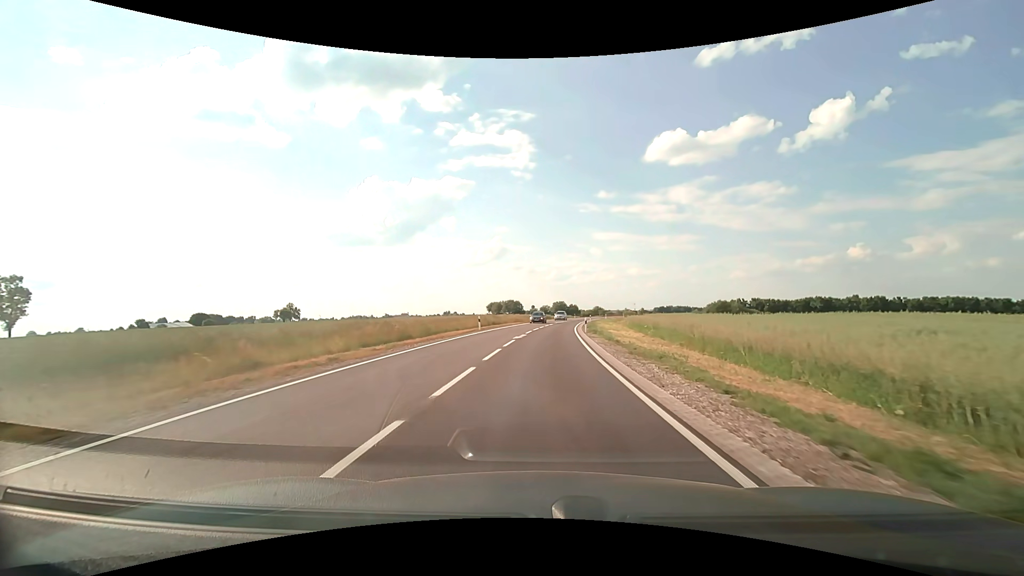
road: secondary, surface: asphalt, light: Day
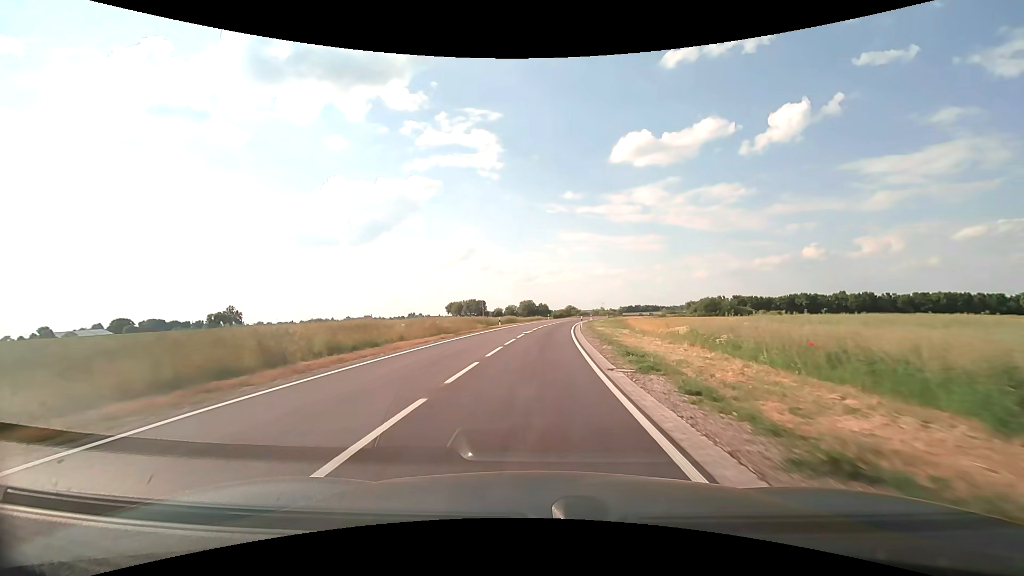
(+1.3, +34.9) m; +4°
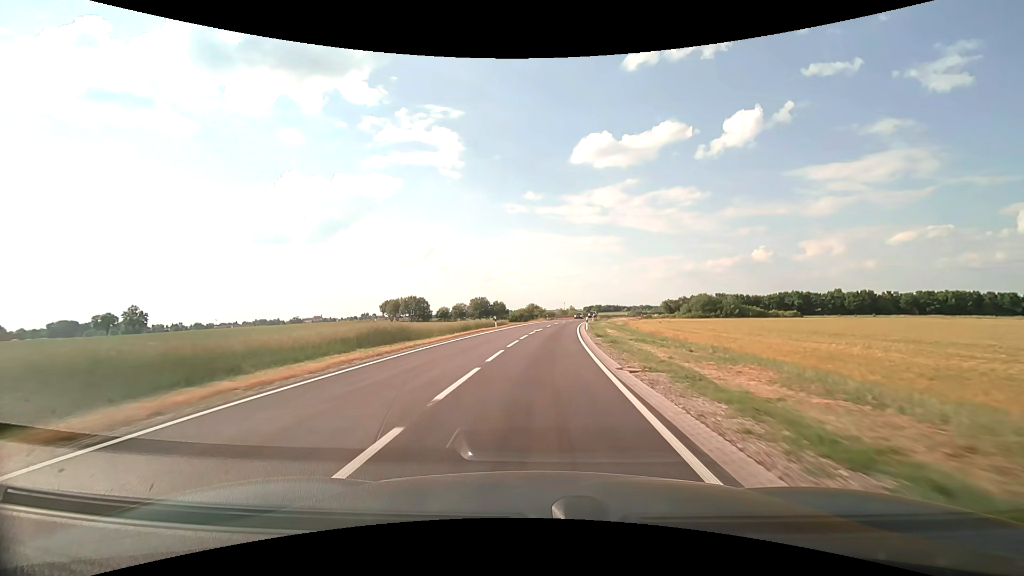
(+2.1, +50.3) m; +4°
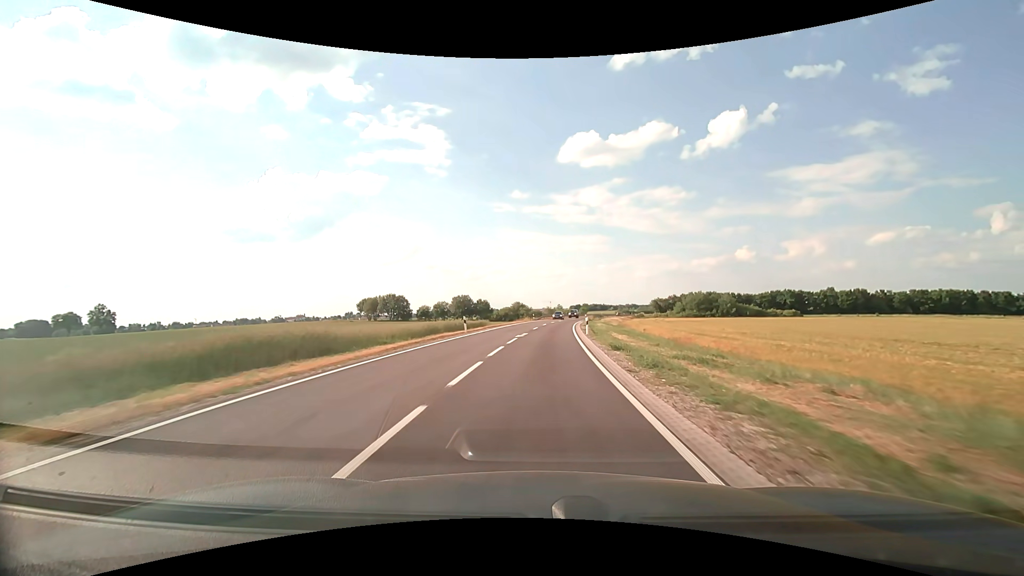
(+0.1, +10.9) m; +2°
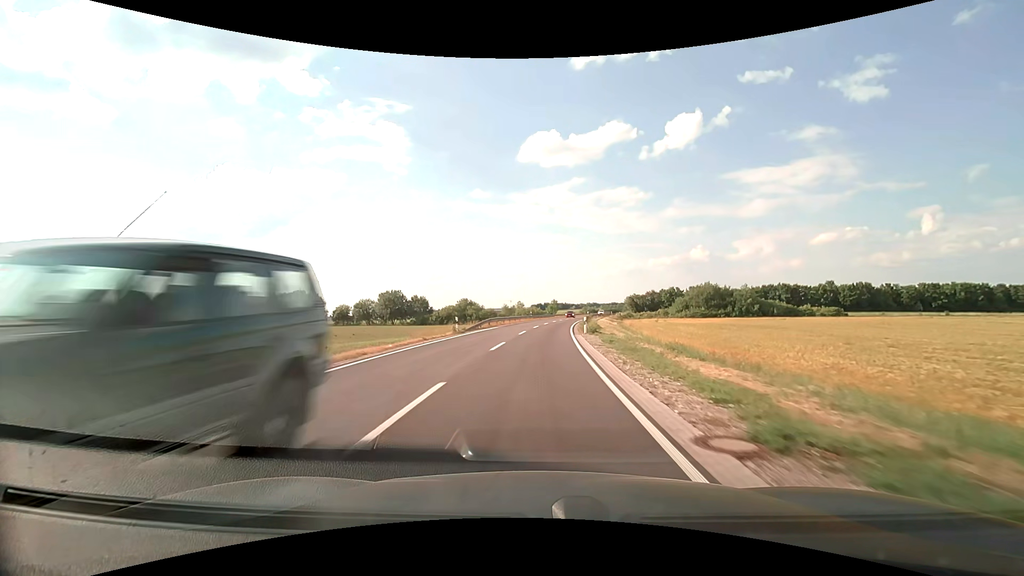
(+1.9, +45.9) m; +5°
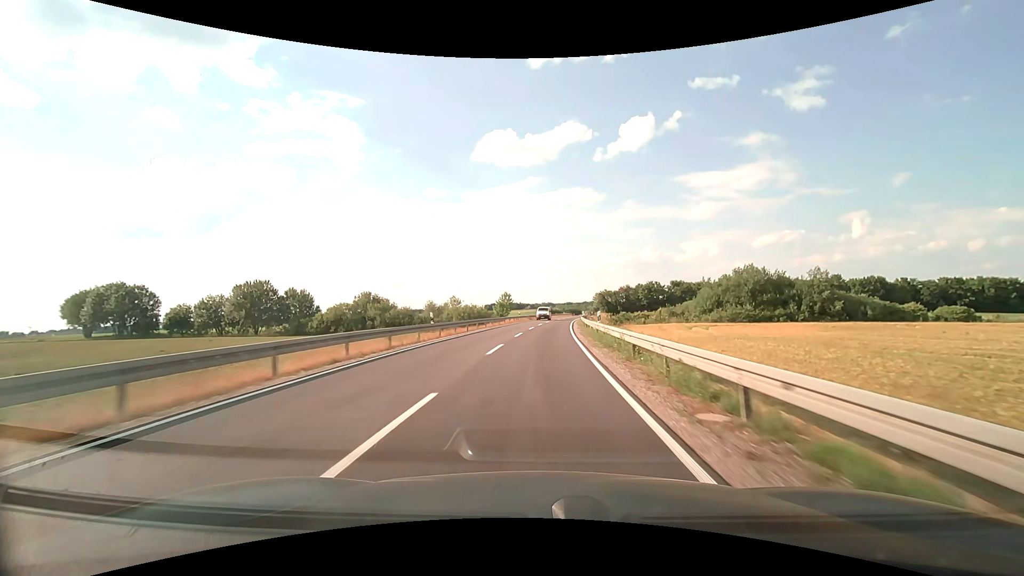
(+2.0, +49.3) m; +5°
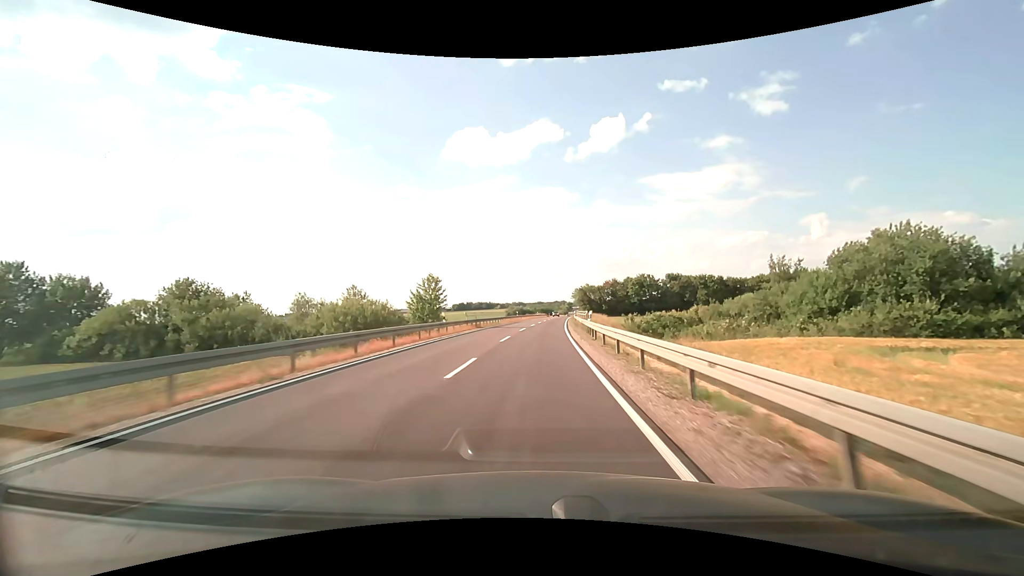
(+1.3, +38.8) m; +3°
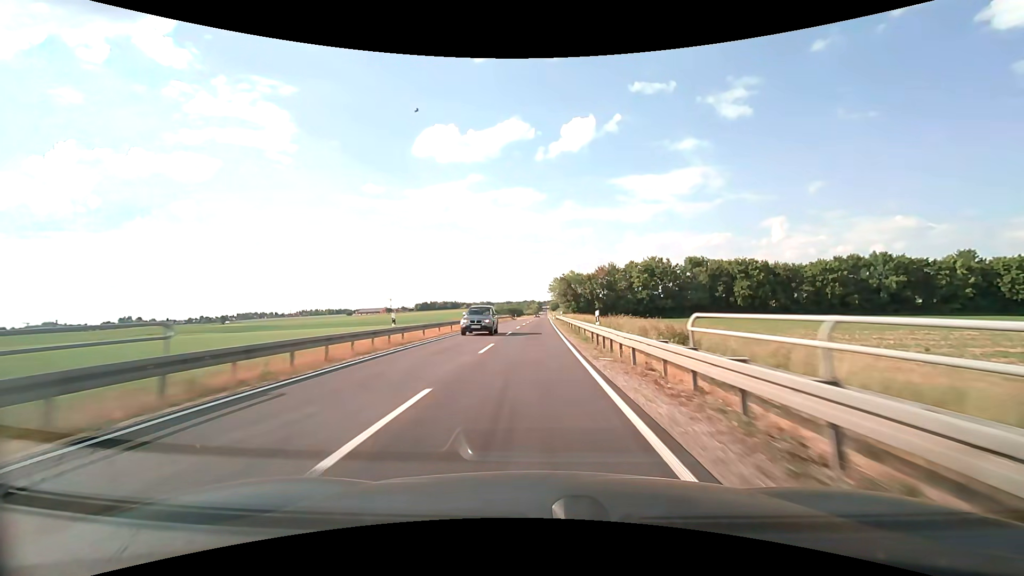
(+1.6, +53.7) m; +4°
(0, +10) (0, +20) (0, +30) (0, +40) (0, +50) (0, +60) (+1, +70) (+1, +80) (+1, +90) (+1, +100) m
